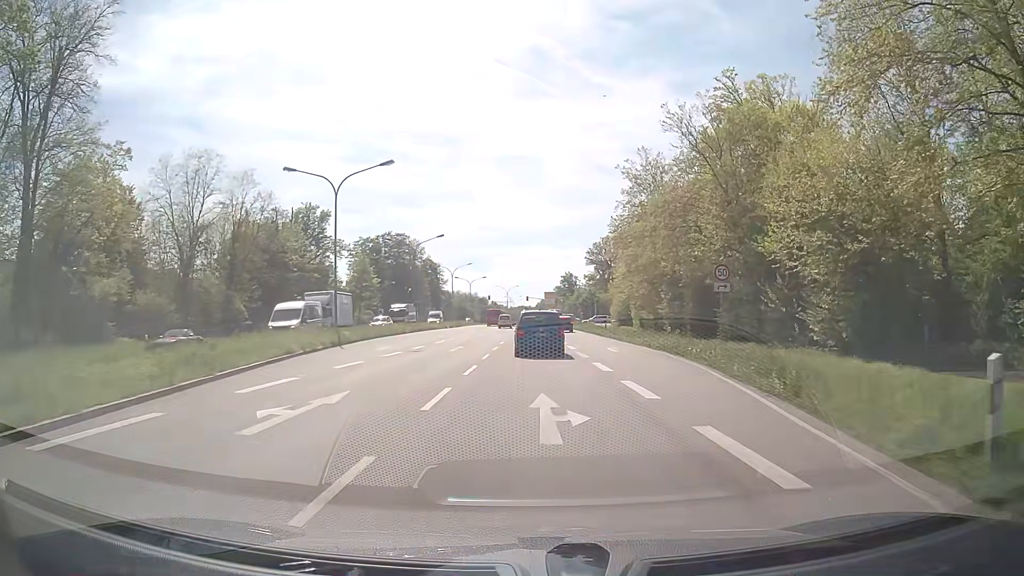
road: primary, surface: asphalt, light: Day
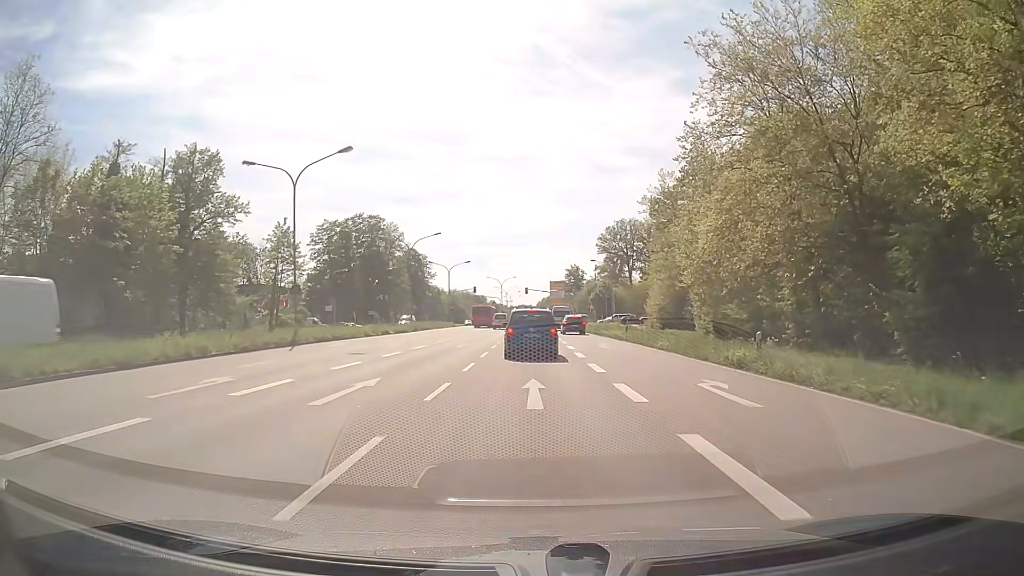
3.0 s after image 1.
(+0.3, +37.3) m; 0°
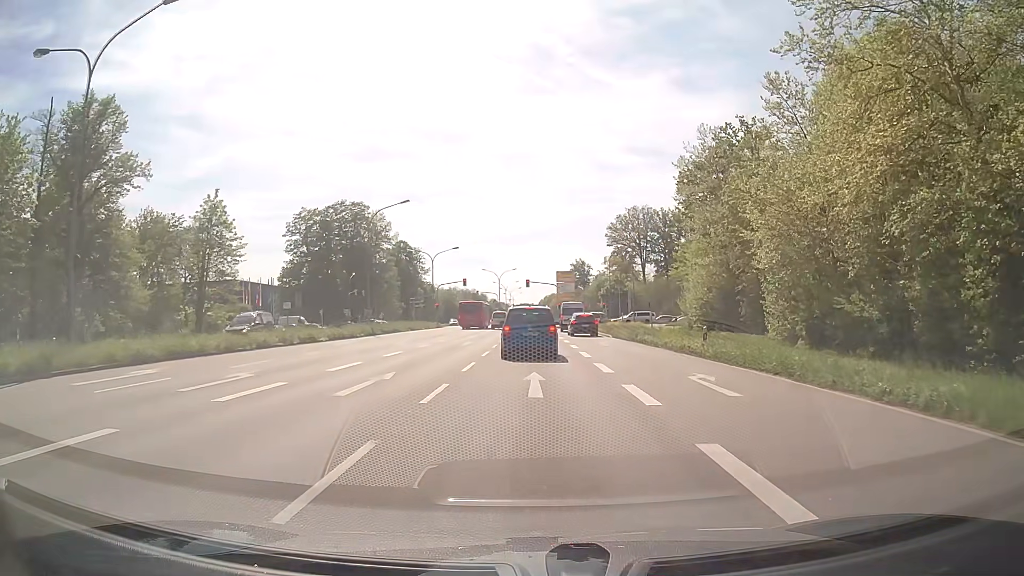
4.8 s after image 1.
(0.0, +18.8) m; -1°
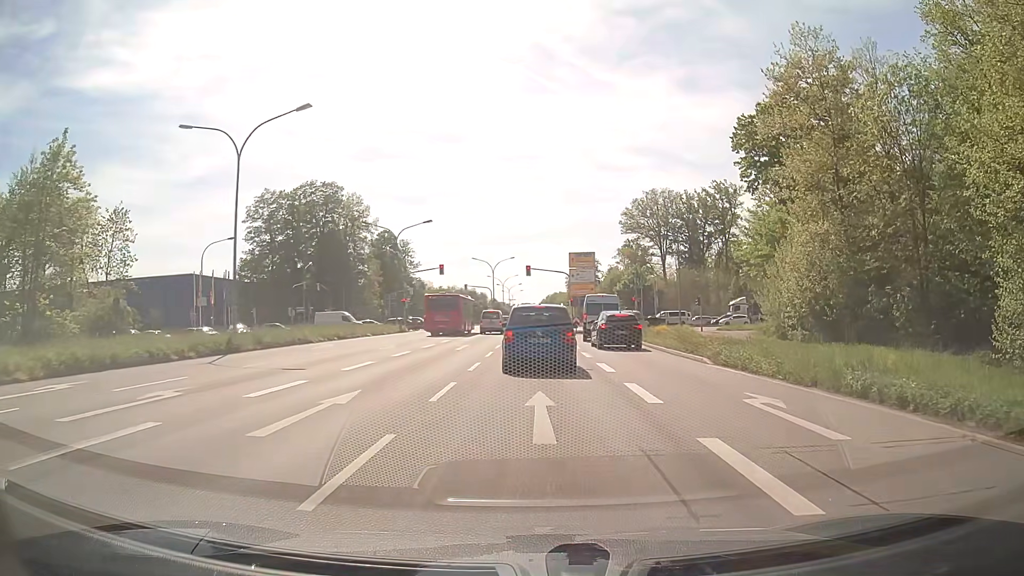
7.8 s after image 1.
(+0.3, +23.6) m; 0°
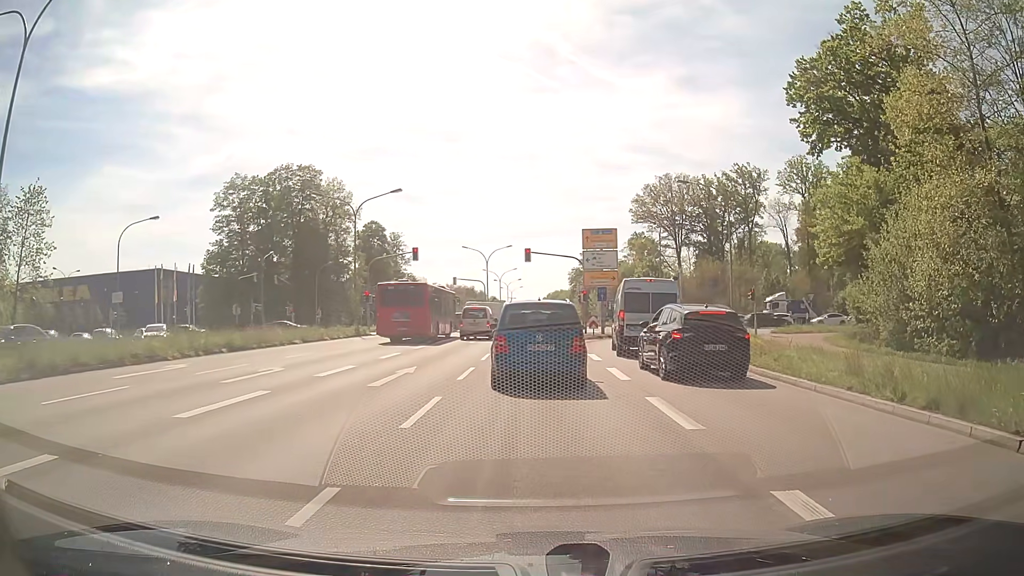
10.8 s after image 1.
(+0.1, +14.3) m; 0°
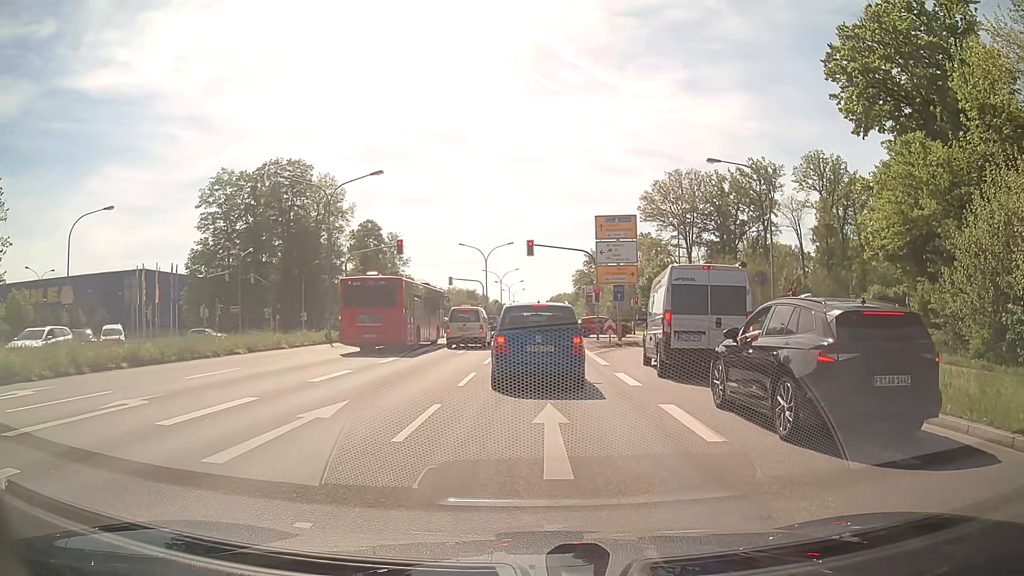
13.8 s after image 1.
(0.0, +6.6) m; 0°
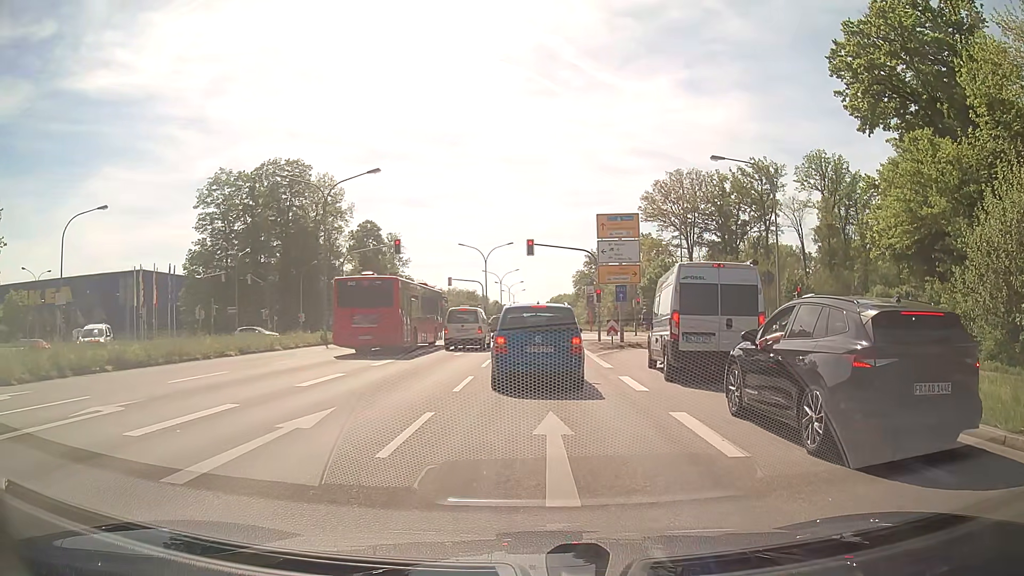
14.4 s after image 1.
(0.0, +0.8) m; 0°
